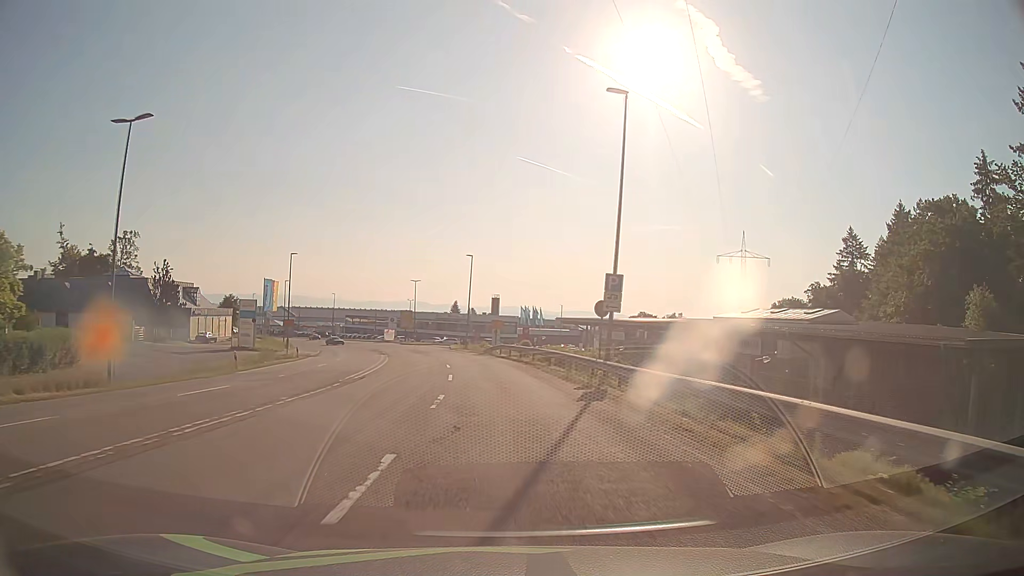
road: secondary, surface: asphalt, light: Day
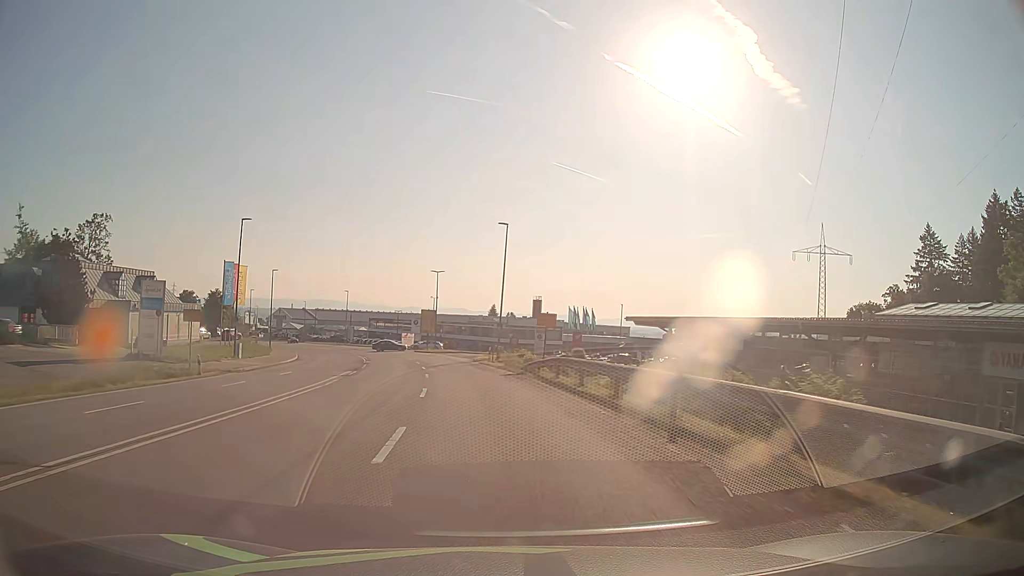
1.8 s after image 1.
(-0.6, +23.6) m; -3°
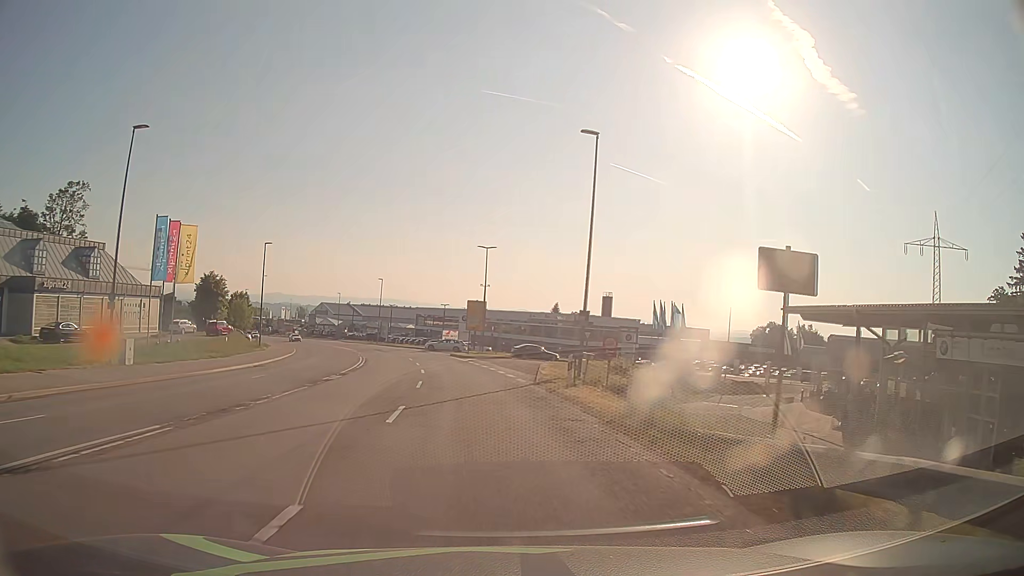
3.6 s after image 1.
(-0.9, +23.1) m; -5°
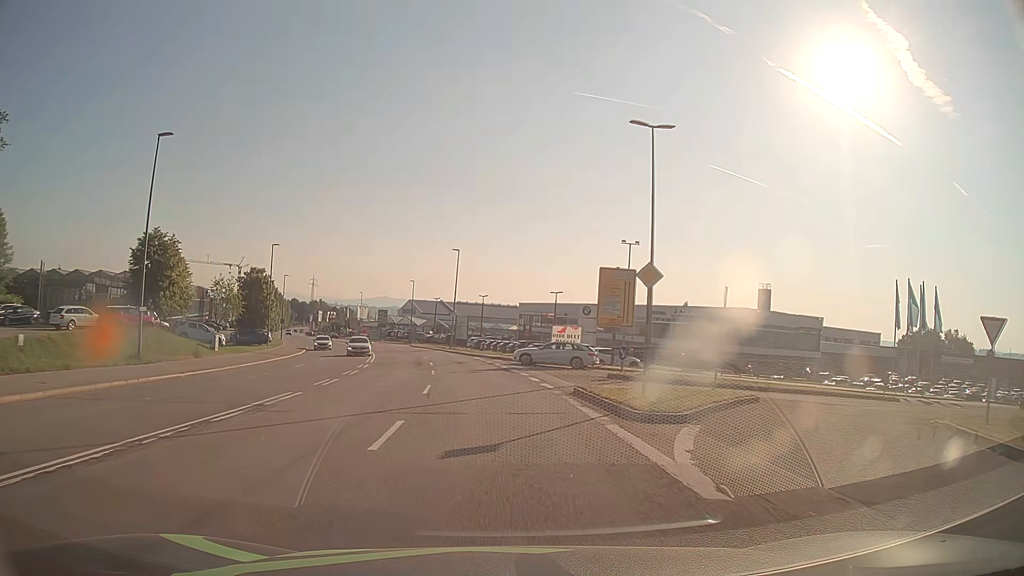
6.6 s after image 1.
(-3.3, +38.4) m; -9°
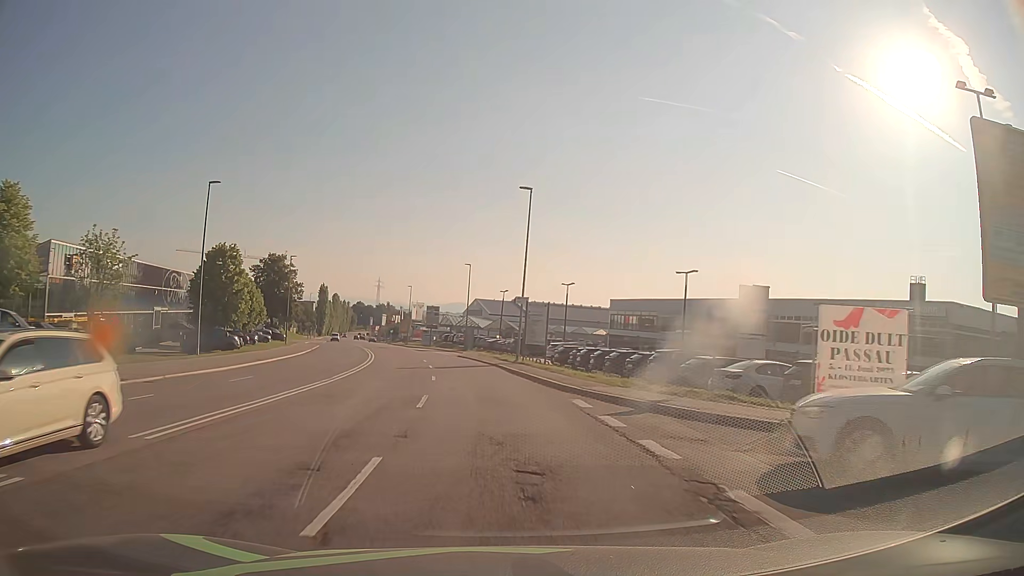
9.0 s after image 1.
(-1.9, +30.6) m; -7°
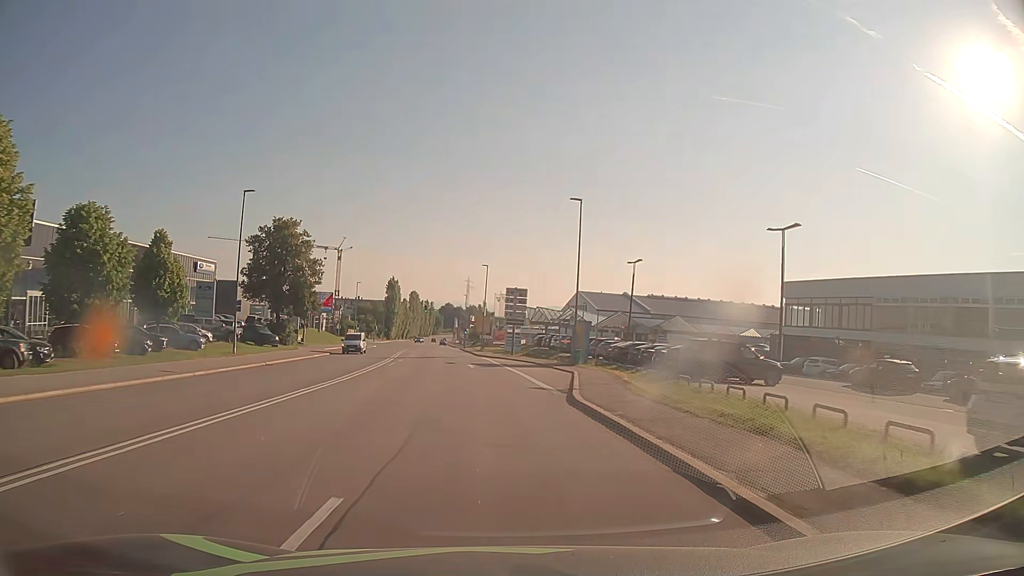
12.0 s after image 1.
(-2.7, +38.0) m; -8°
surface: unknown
(0, +10) (-1, +20) (-1, +30) (-2, +40) (-3, +50) (-4, +60) (-5, +70) (-6, +80) (-7, +90) (-8, +100) m
